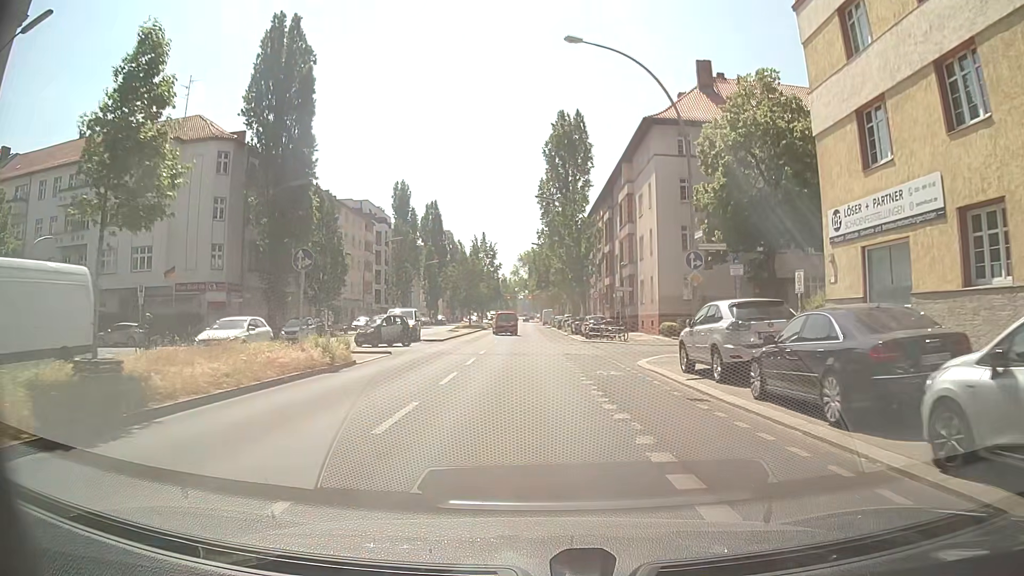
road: secondary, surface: asphalt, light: Day
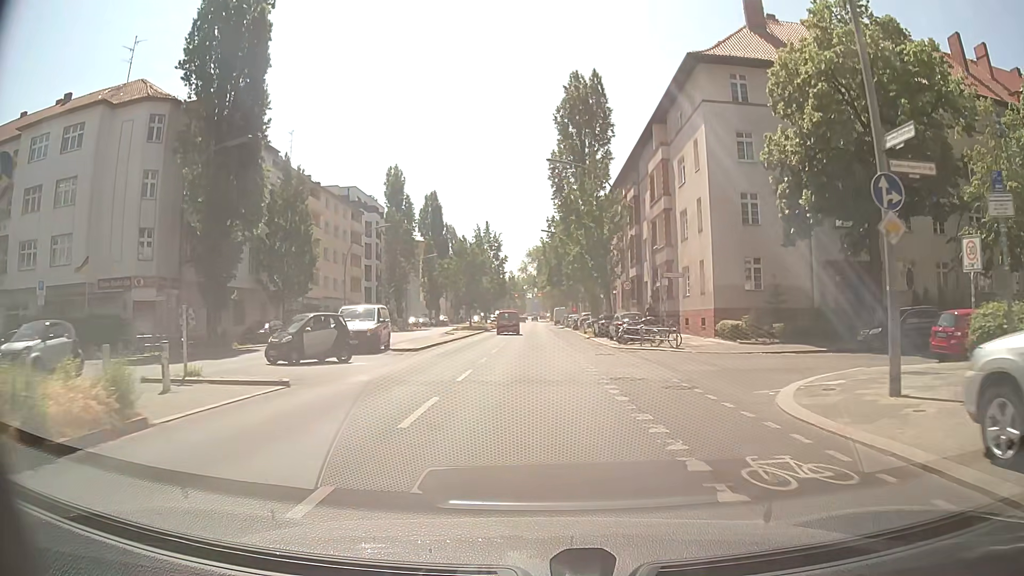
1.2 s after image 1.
(-0.1, +11.6) m; 0°
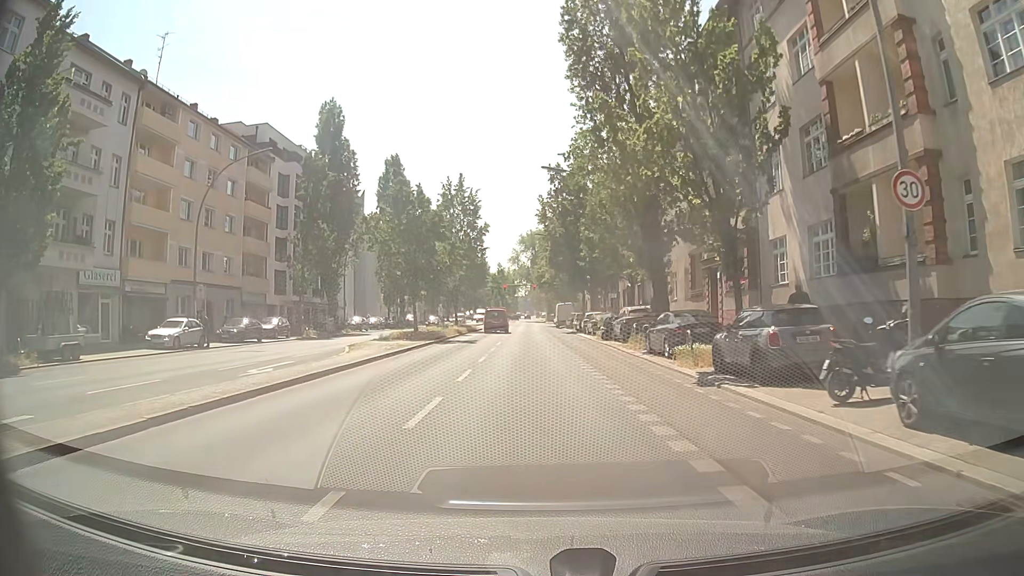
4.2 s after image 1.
(0.0, +30.3) m; 0°
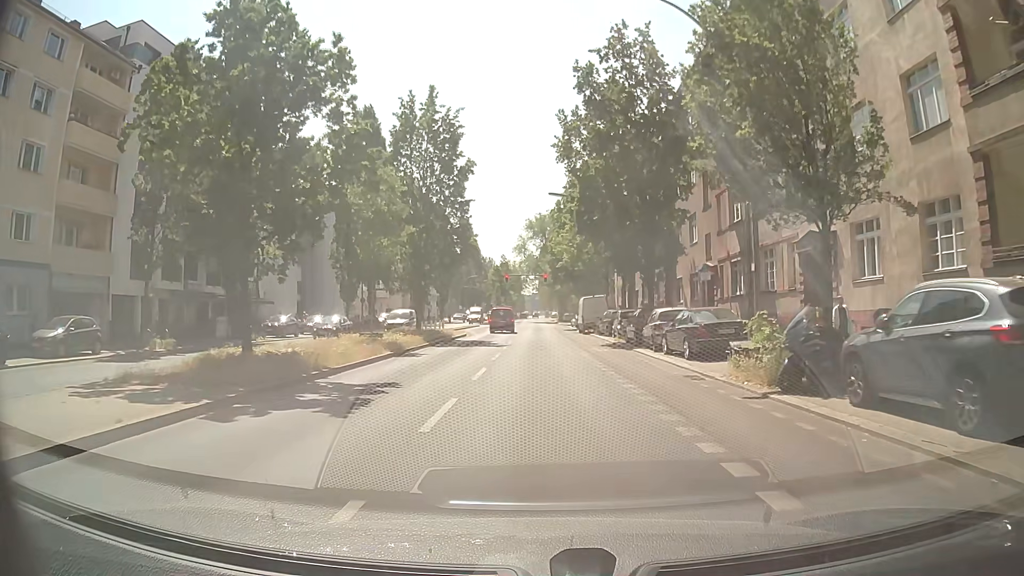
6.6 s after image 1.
(+0.1, +24.4) m; 0°
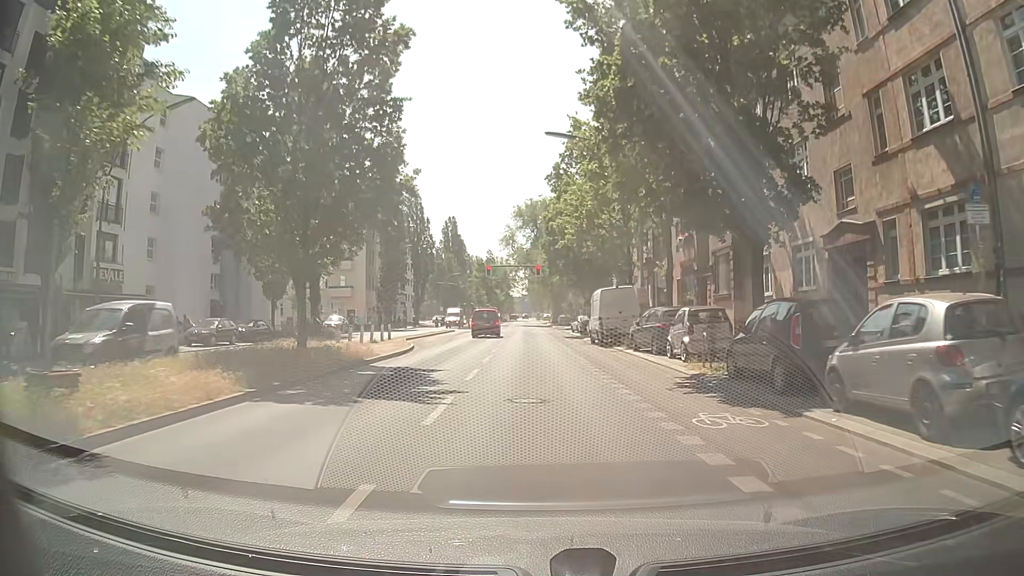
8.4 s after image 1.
(+0.2, +17.4) m; +1°
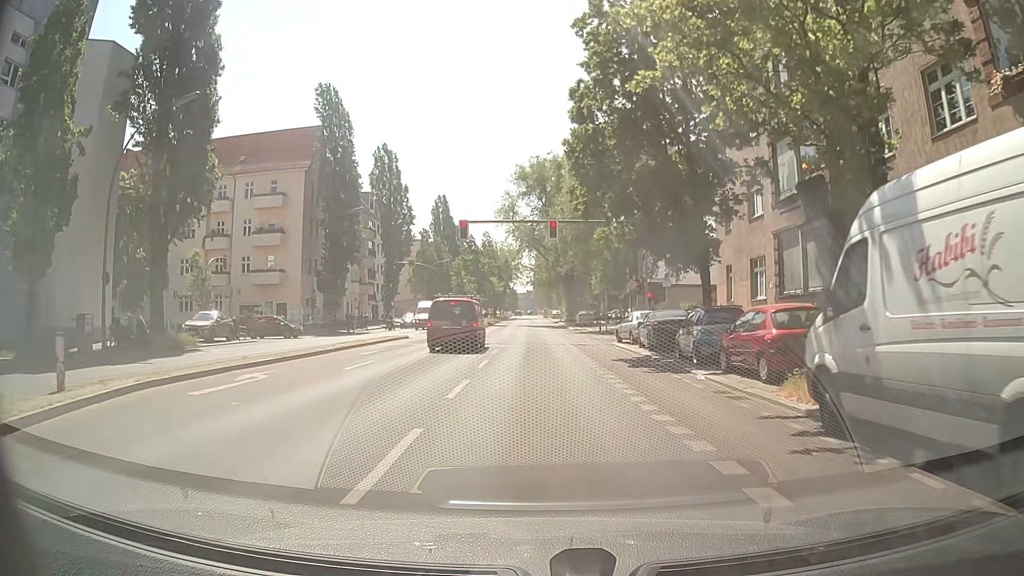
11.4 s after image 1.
(-0.2, +27.6) m; +1°
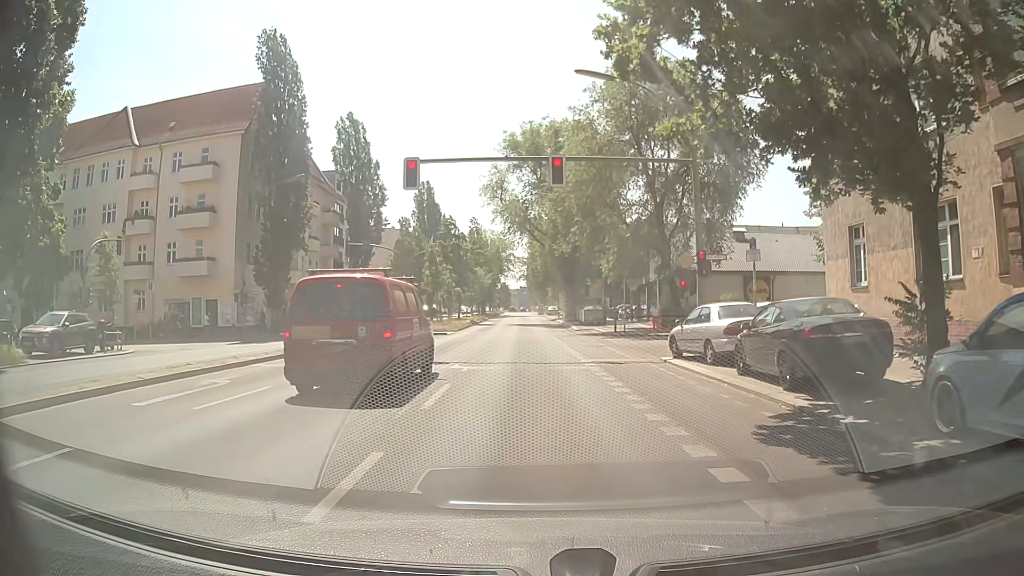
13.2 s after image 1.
(-0.2, +13.2) m; -1°
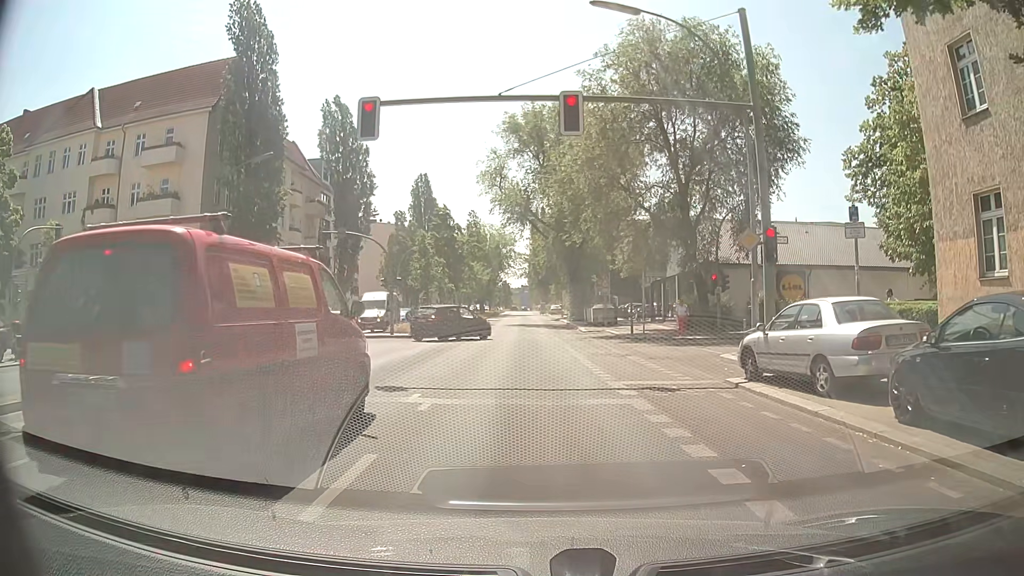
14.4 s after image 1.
(0.0, +5.9) m; +1°
(0, +10) (0, +20) (0, +30) (0, +40) (-1, +50) (-1, +60) (-1, +70) (-1, +80) (-1, +90) (-1, +100) m
